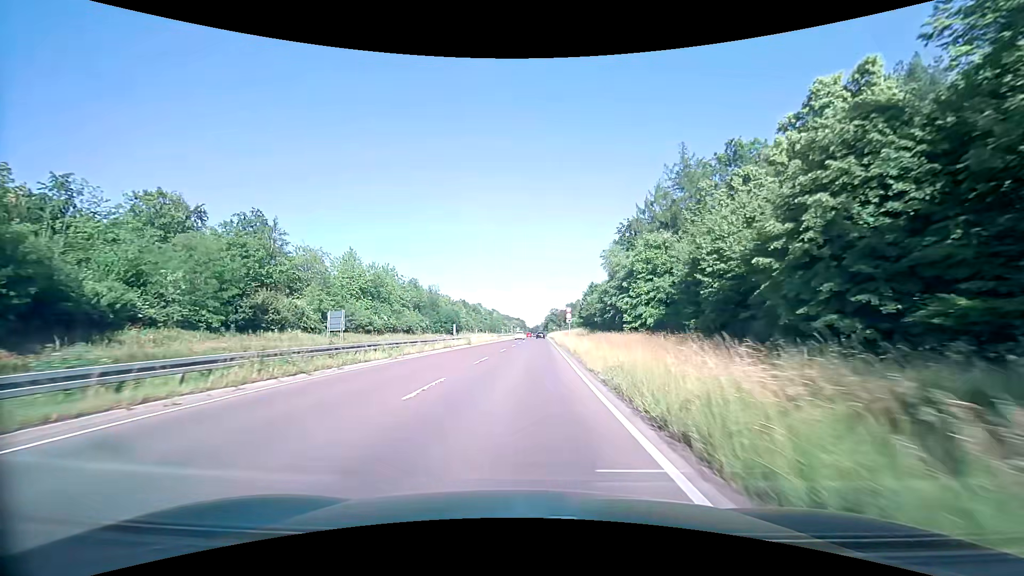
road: trunk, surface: asphalt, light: Day
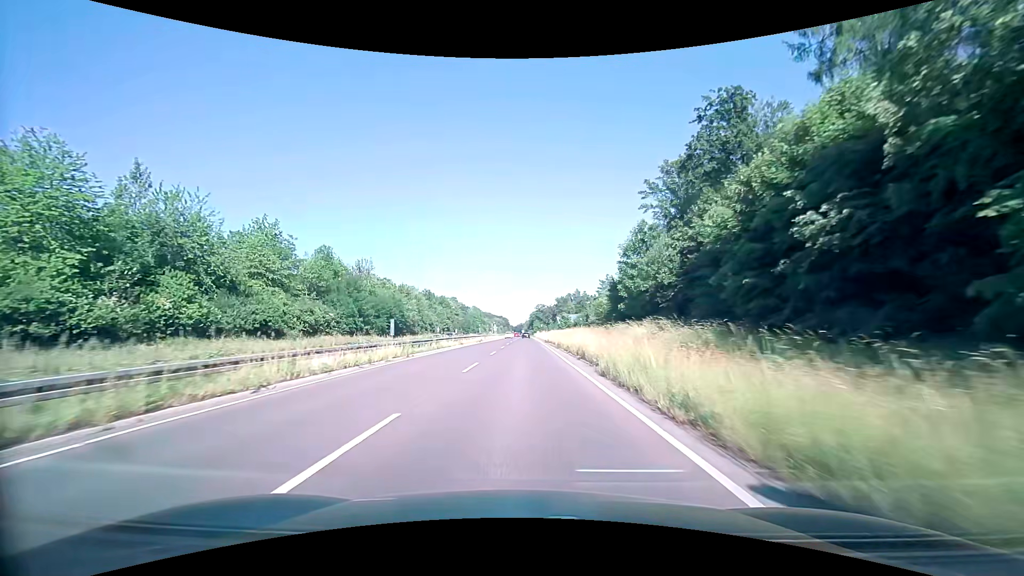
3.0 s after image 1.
(+1.3, +51.9) m; +2°
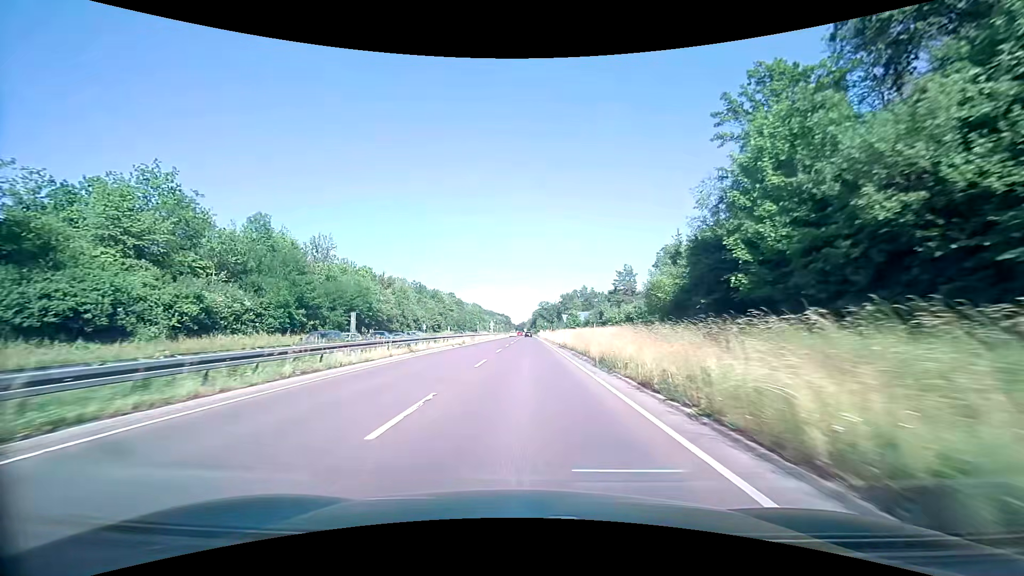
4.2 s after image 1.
(-0.1, +22.4) m; 0°
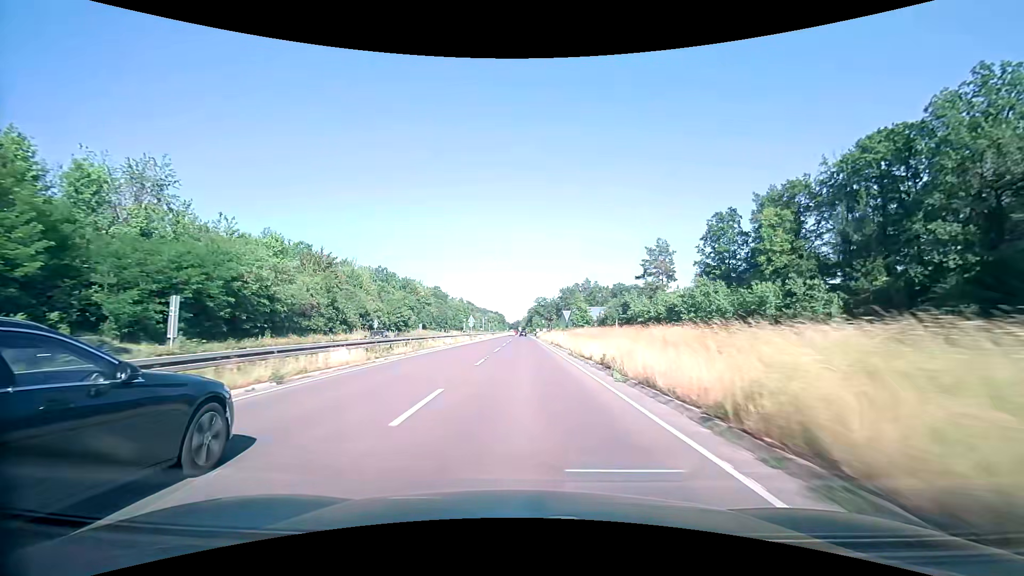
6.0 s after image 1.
(0.0, +35.3) m; 0°
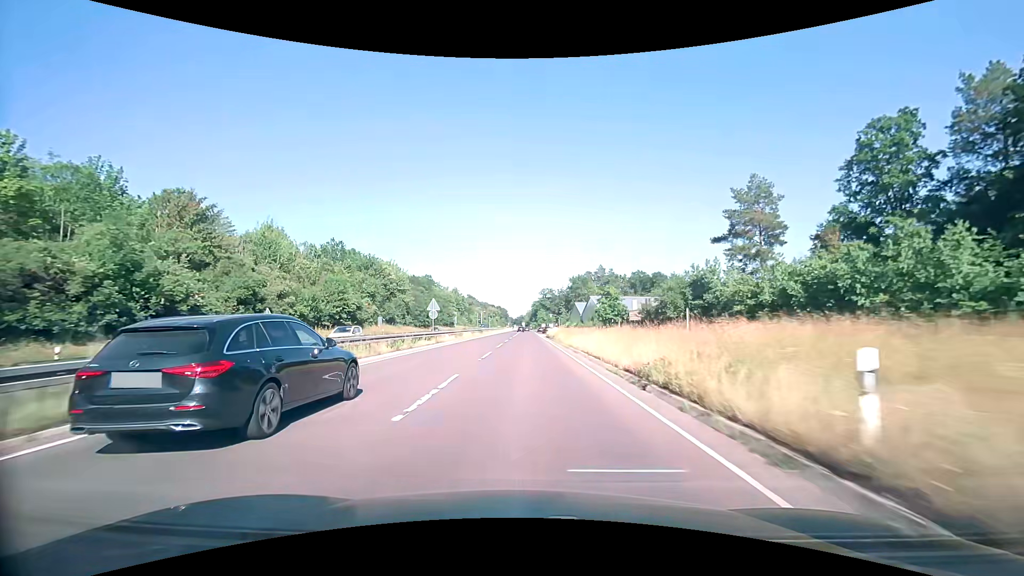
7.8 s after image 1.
(0.0, +36.0) m; 0°
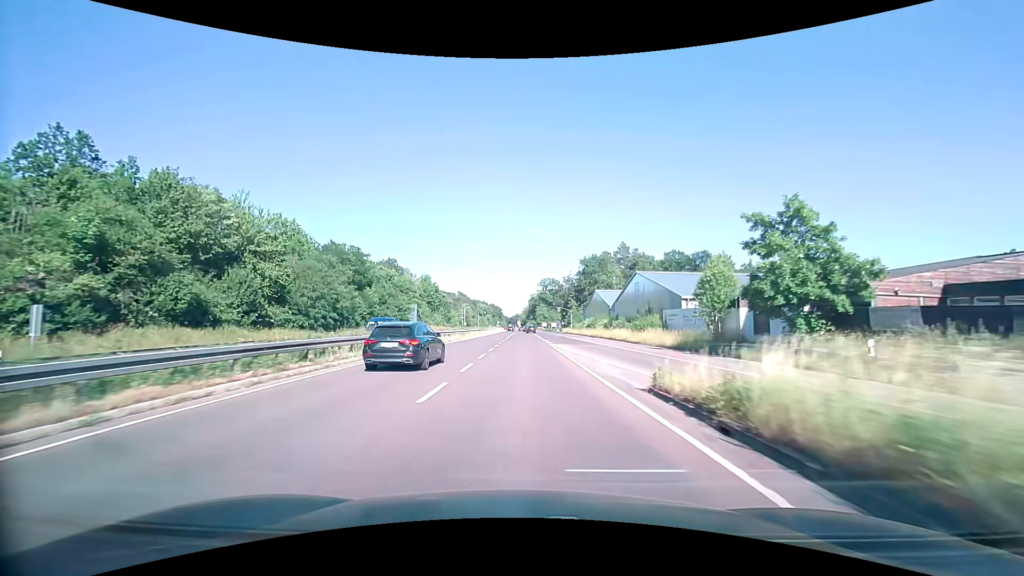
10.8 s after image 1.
(0.0, +58.4) m; +1°
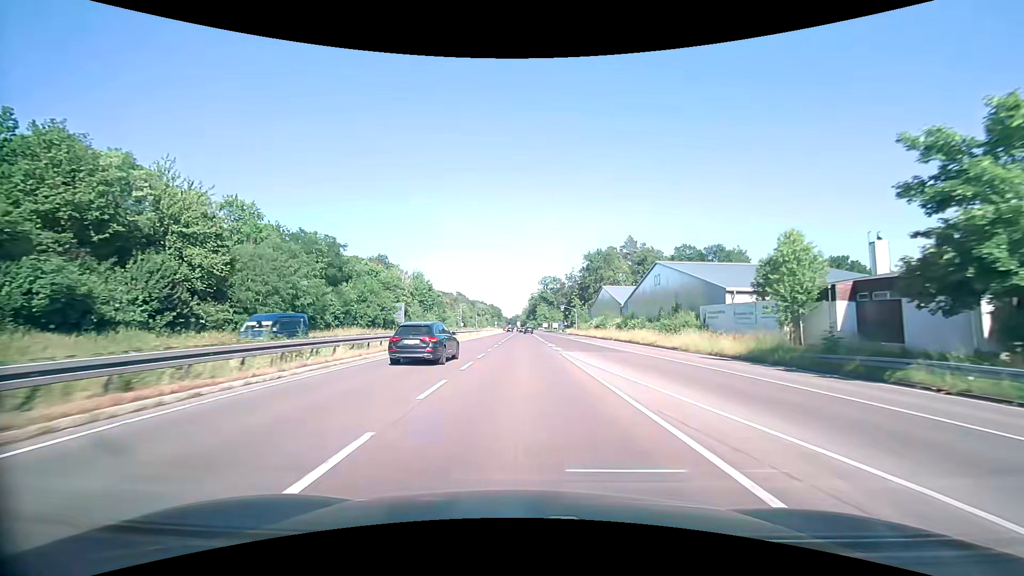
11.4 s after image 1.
(0.0, +11.6) m; 0°
